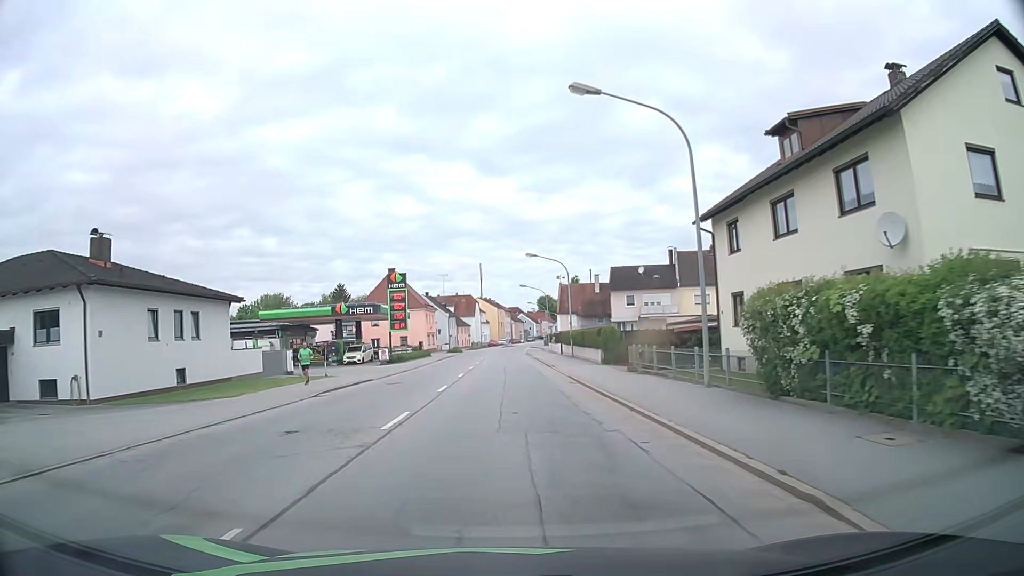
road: primary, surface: asphalt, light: Day
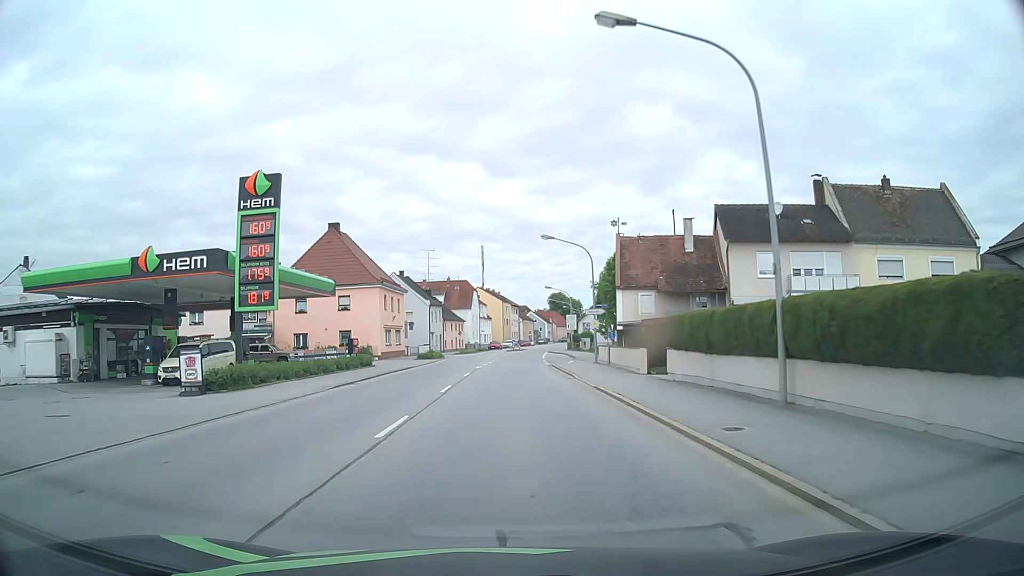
(0.0, +37.4) m; 0°
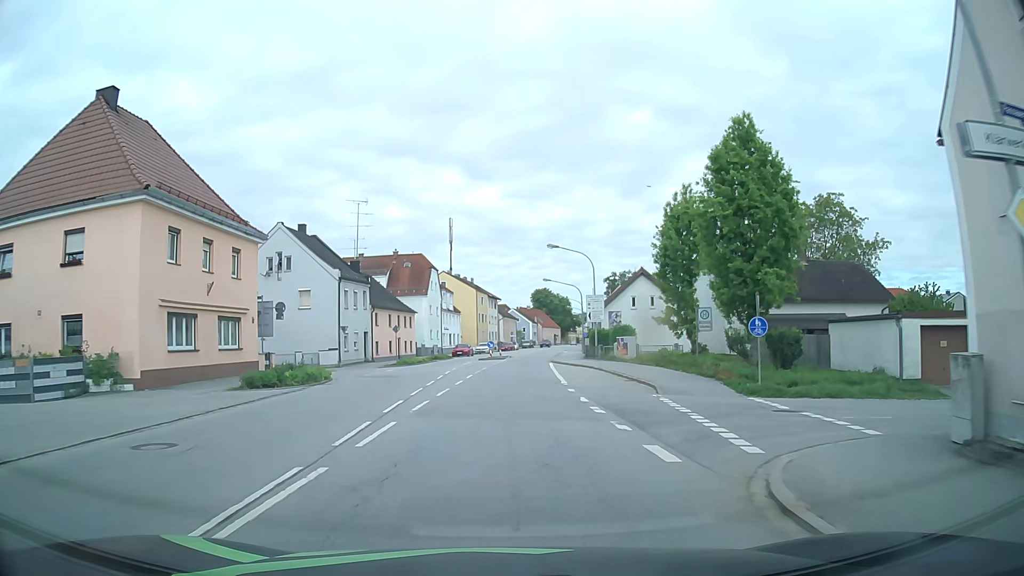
(+0.4, +36.8) m; +1°
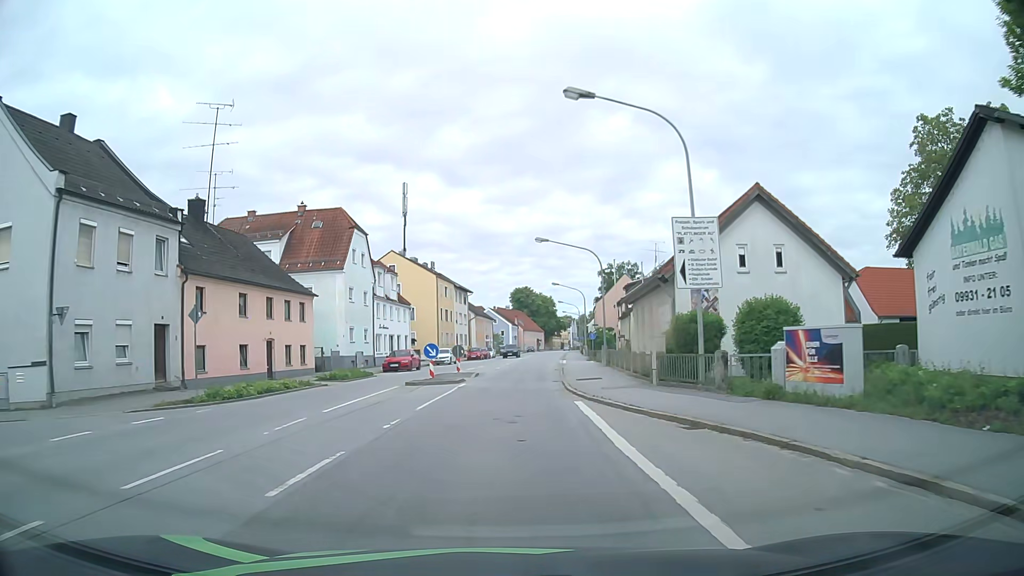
(+0.8, +29.0) m; +2°
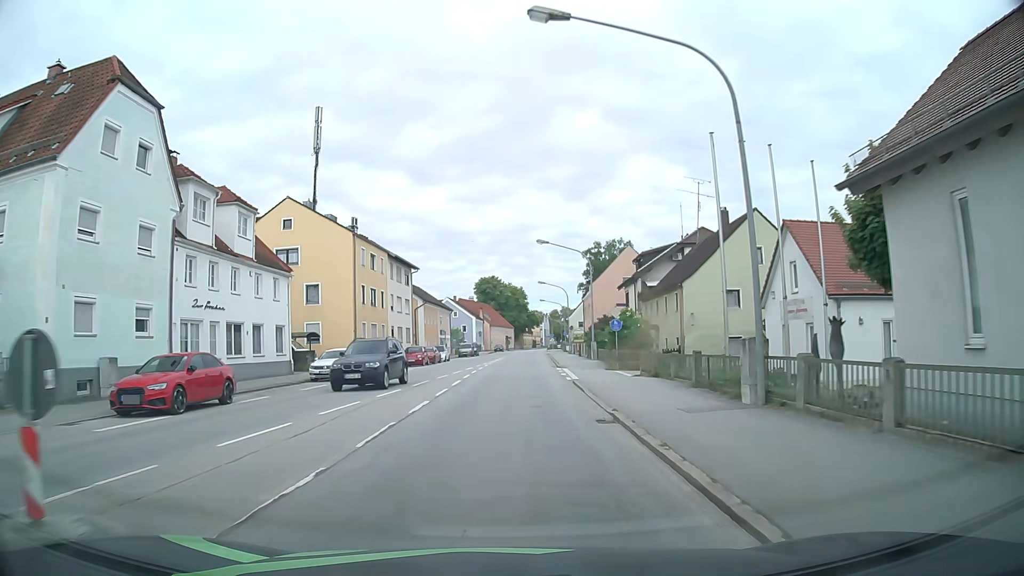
(+0.6, +28.2) m; +3°
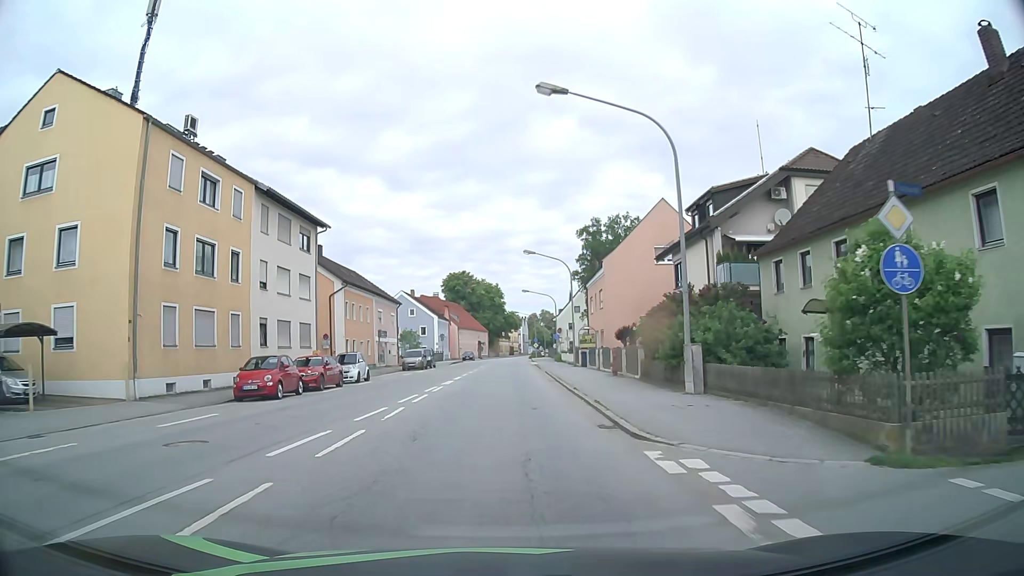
(+0.5, +27.5) m; +2°
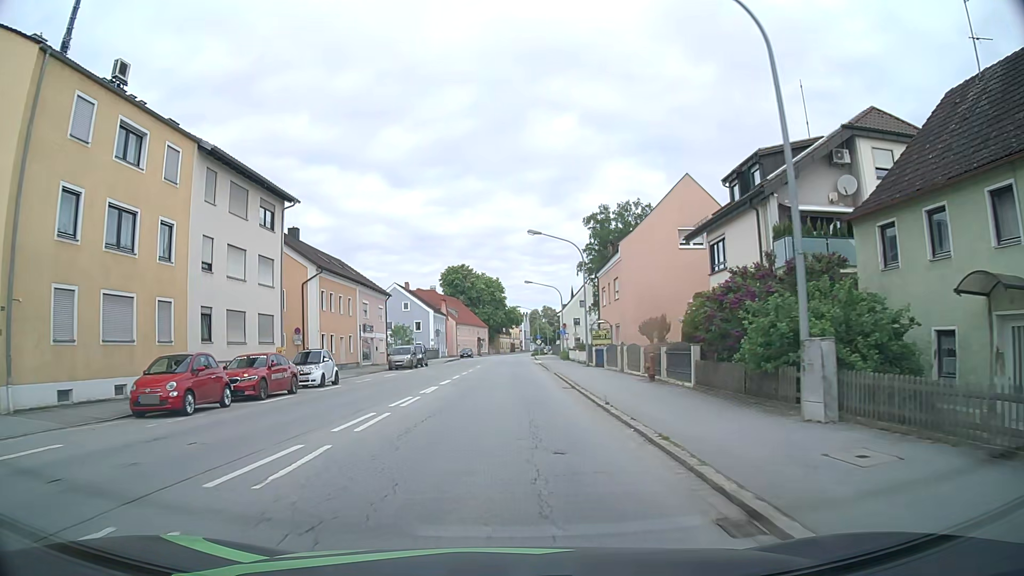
(0.0, +6.7) m; 0°
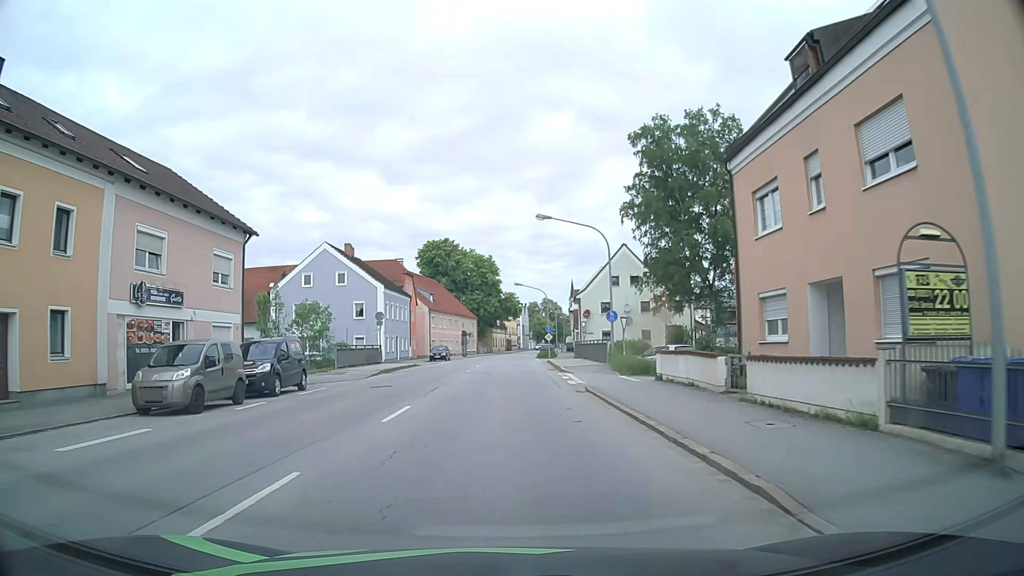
(-0.2, +33.6) m; 0°
(0, +10) (0, +20) (0, +30) (0, +40) (0, +50) (0, +60) (+1, +70) (+1, +80) (+2, +90) (+3, +100) m
